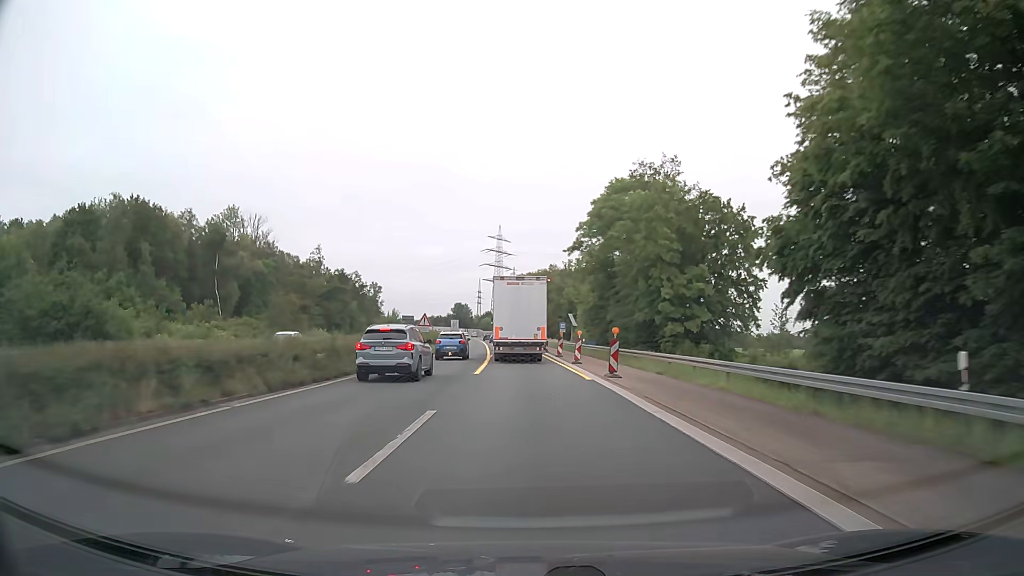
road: trunk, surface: asphalt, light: Day
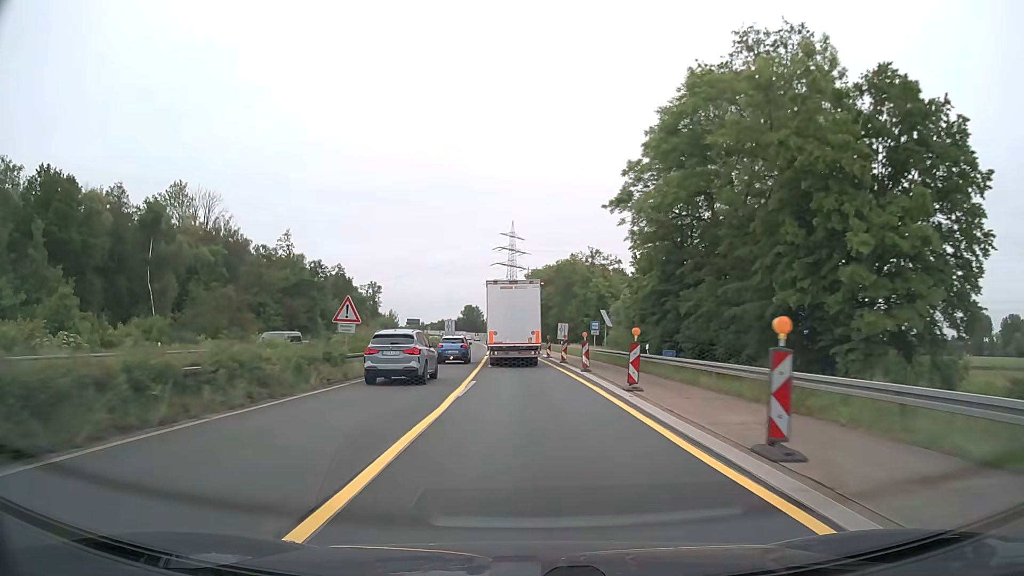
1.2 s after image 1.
(-0.3, +26.2) m; -1°
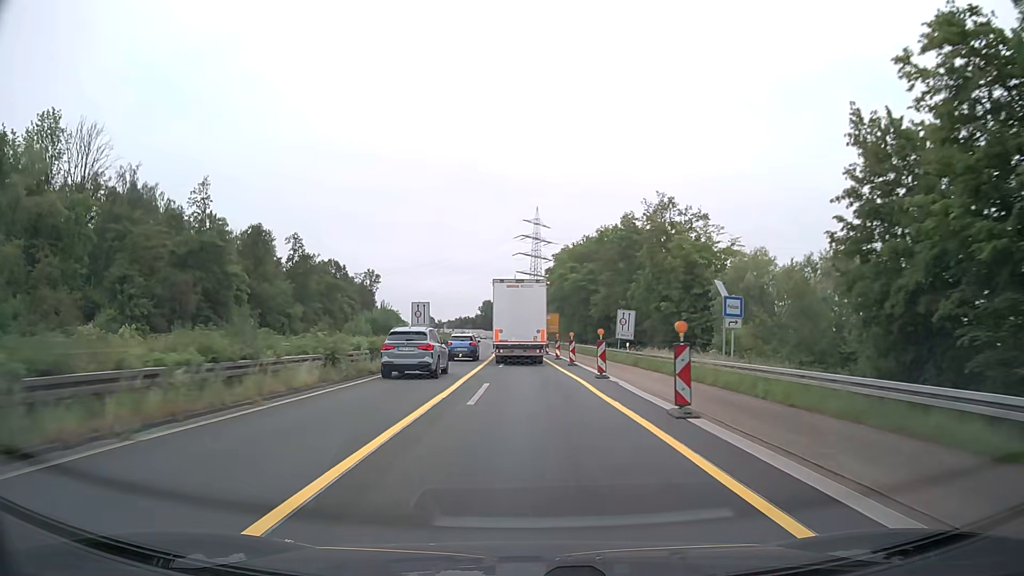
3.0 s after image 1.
(-0.8, +38.5) m; -2°
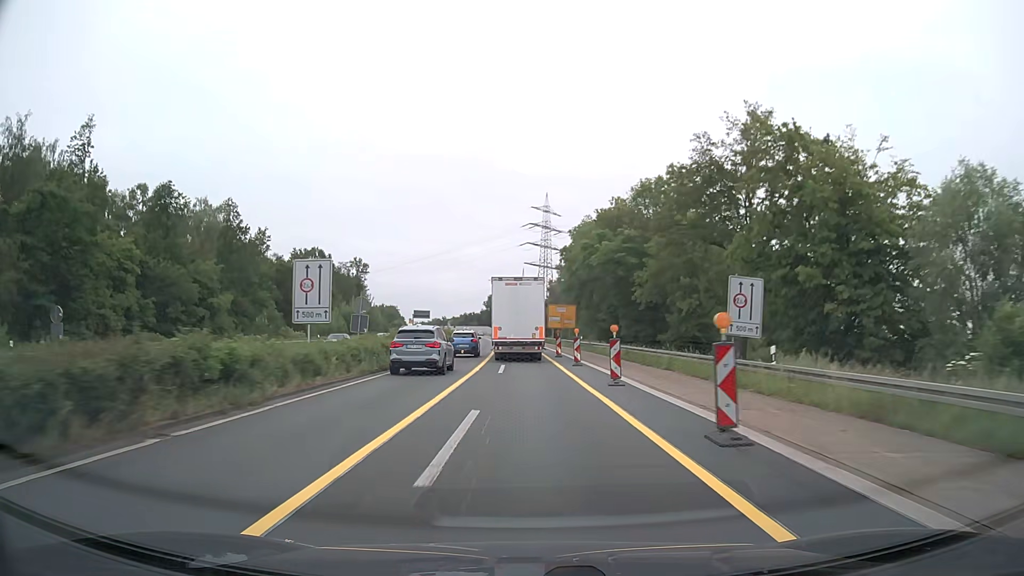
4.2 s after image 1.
(-0.3, +25.3) m; -1°
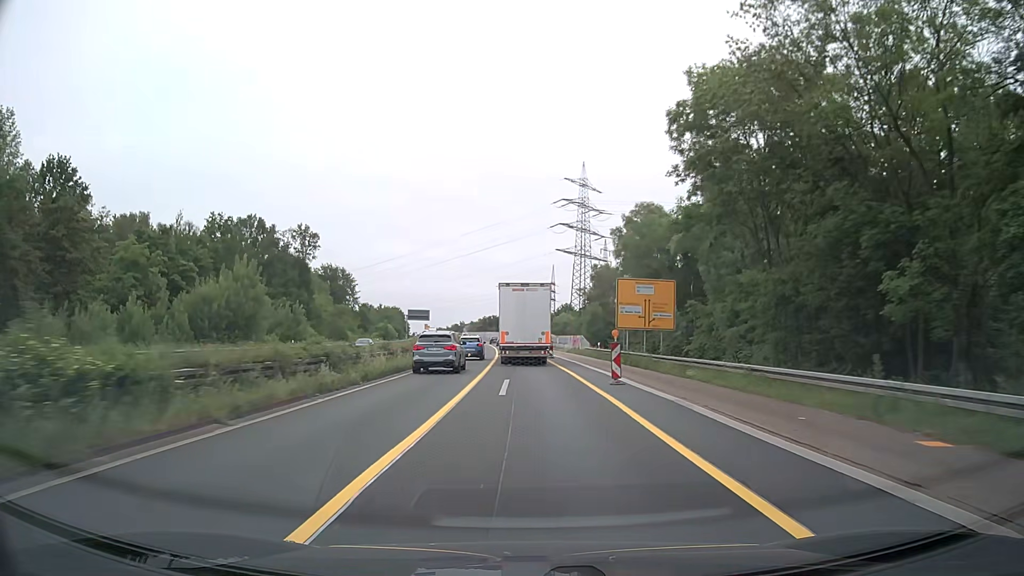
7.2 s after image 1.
(-1.4, +62.7) m; -2°
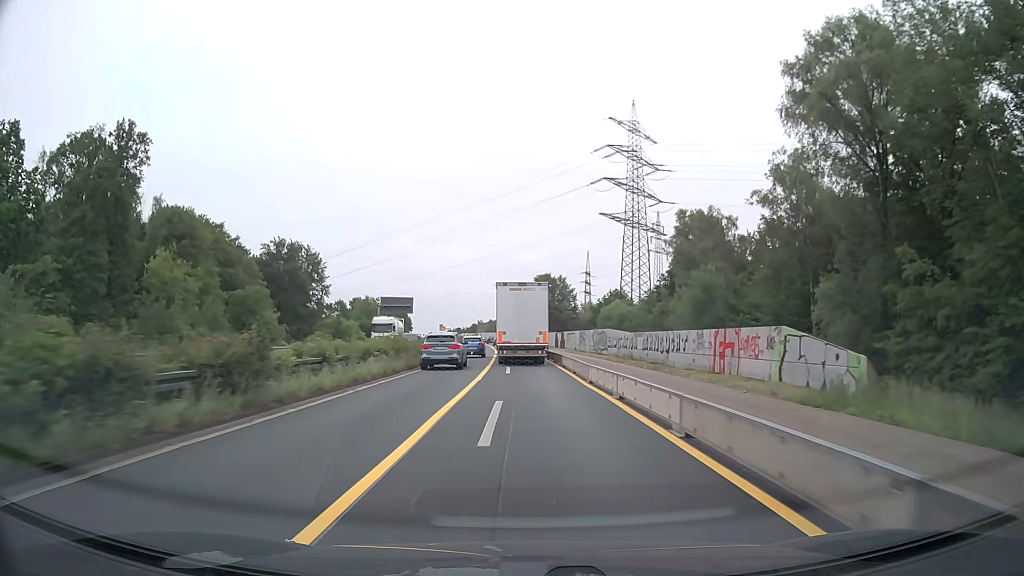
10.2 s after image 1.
(-1.3, +62.4) m; -2°
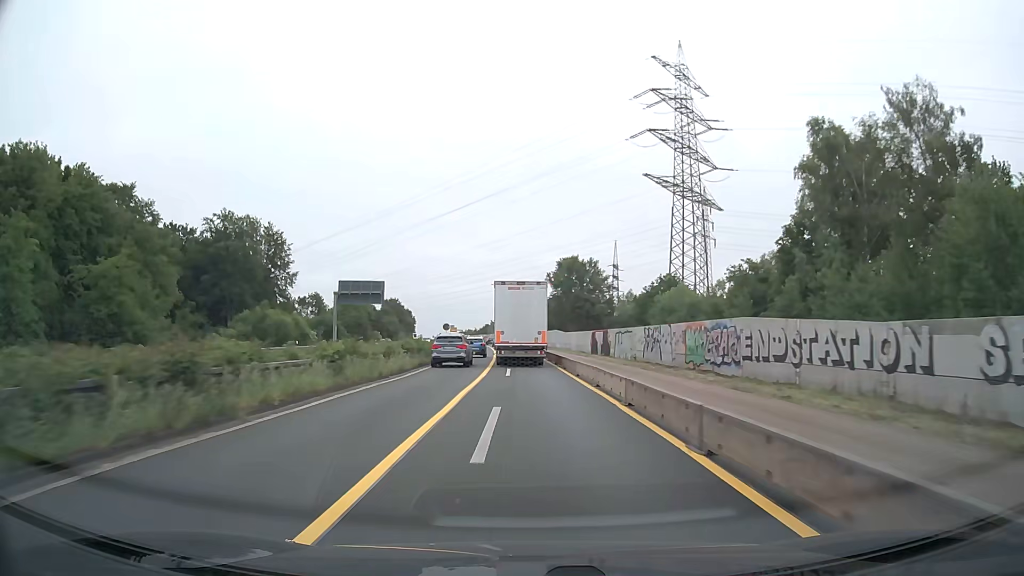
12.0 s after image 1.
(-0.5, +37.4) m; -2°
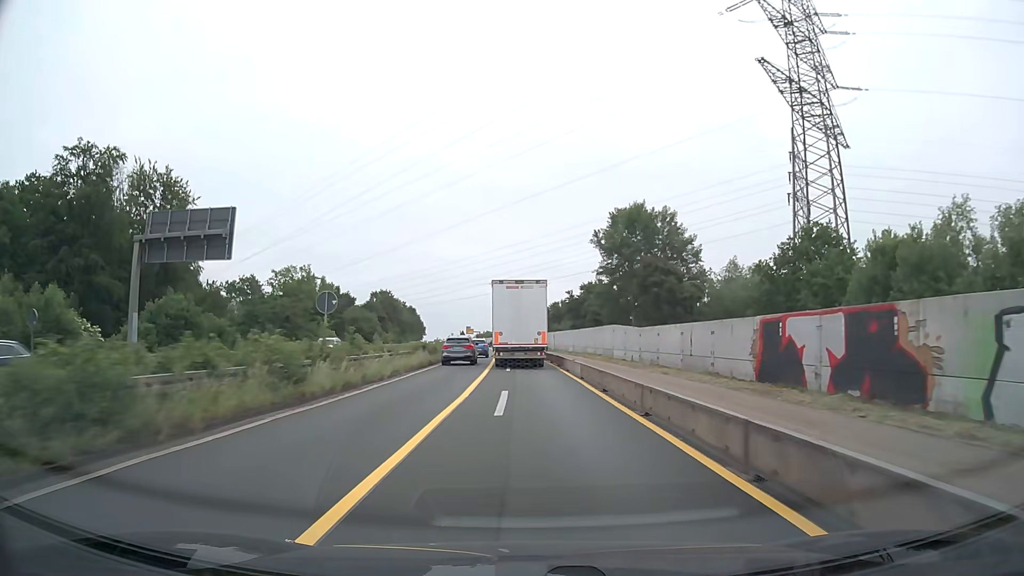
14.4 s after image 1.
(-0.8, +49.6) m; -2°
(0, +10) (0, +20) (0, +30) (-1, +40) (-1, +50) (-1, +60) (-2, +70) (-2, +80) (-3, +90) (-3, +100) m
